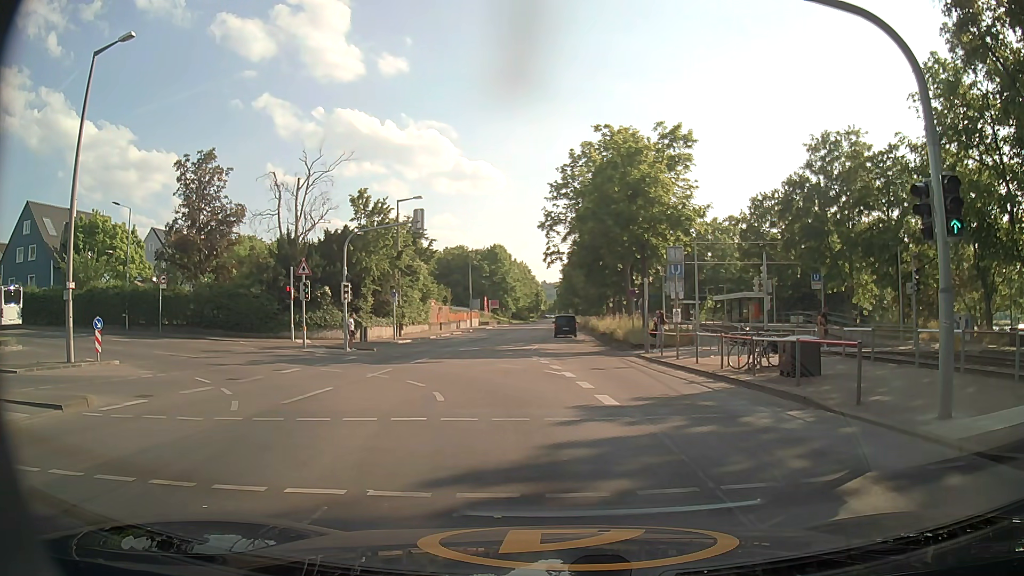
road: secondary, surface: asphalt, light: Day
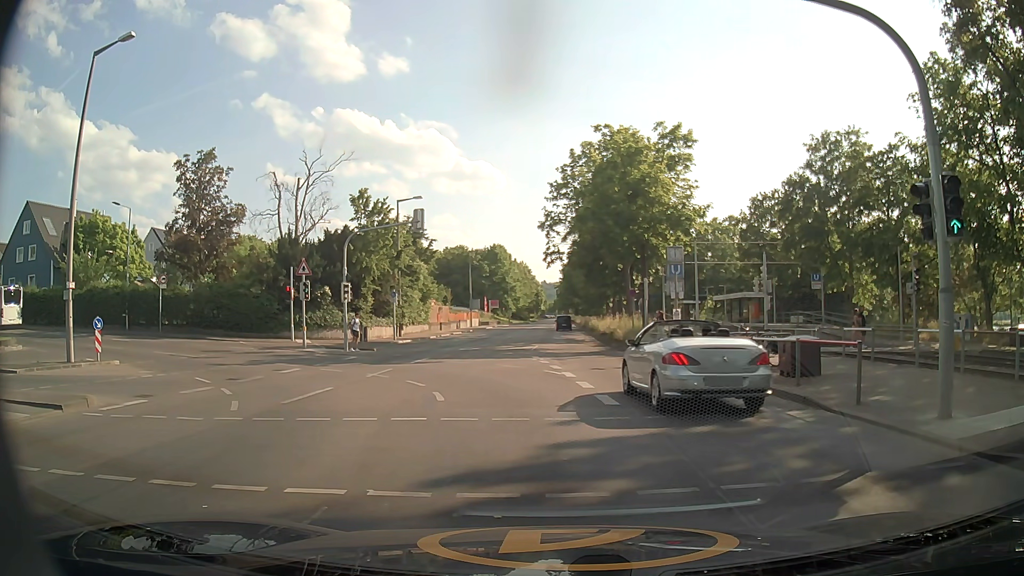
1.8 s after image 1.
(0.0, 0.0) m; 0°
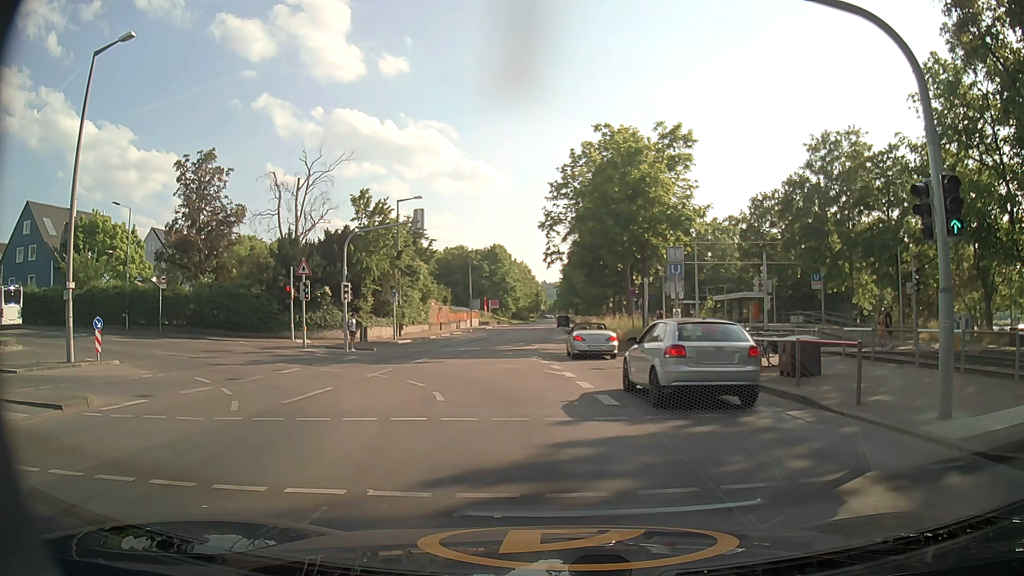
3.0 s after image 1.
(0.0, 0.0) m; 0°
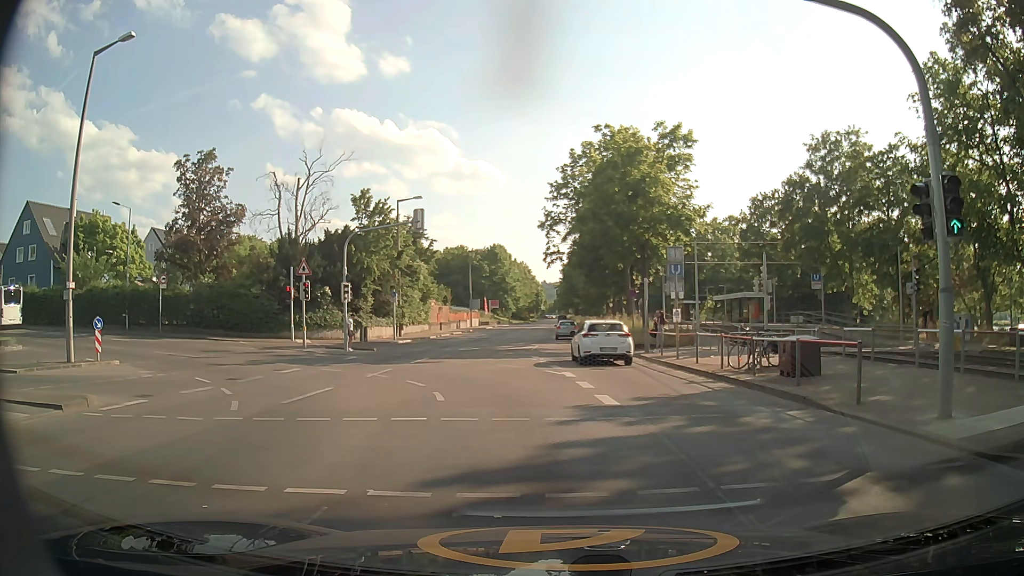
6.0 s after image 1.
(0.0, 0.0) m; 0°
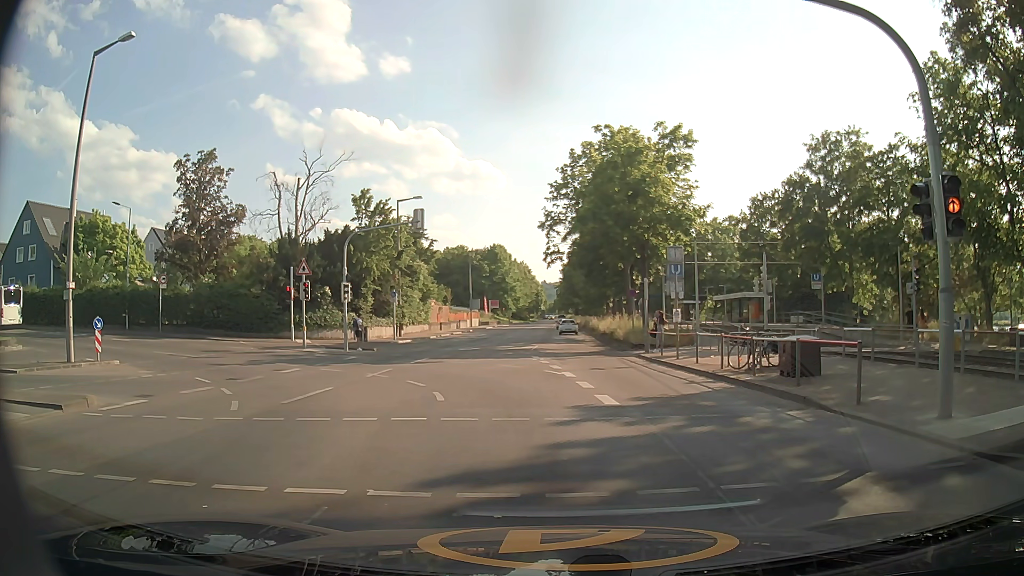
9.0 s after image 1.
(0.0, 0.0) m; 0°
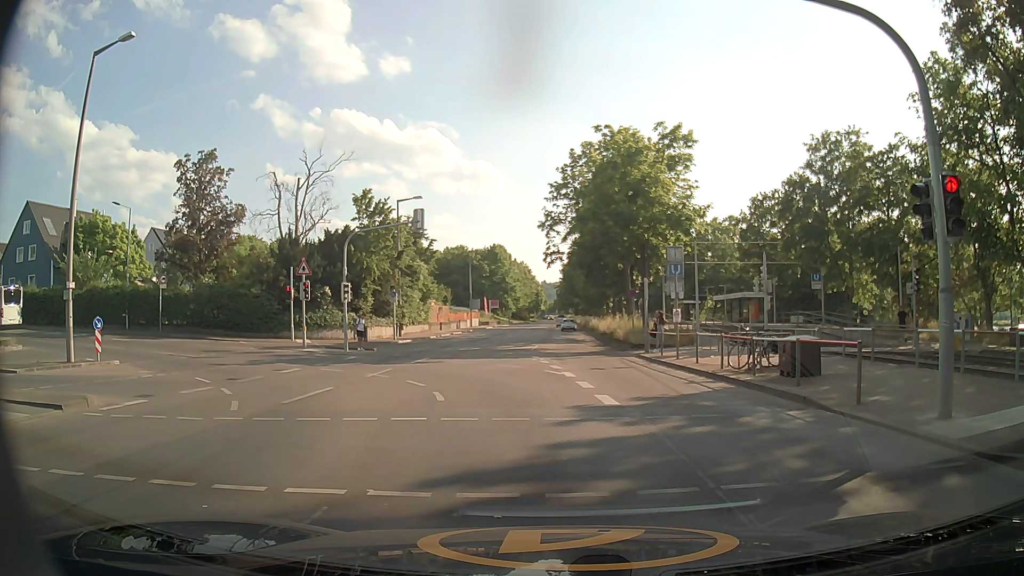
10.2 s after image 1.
(0.0, 0.0) m; 0°
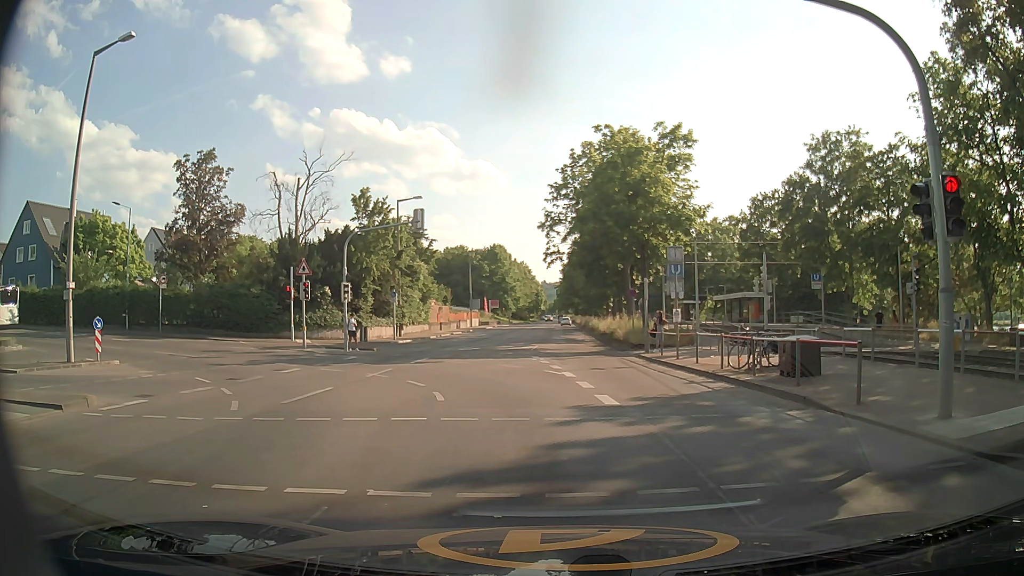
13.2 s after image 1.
(0.0, 0.0) m; 0°
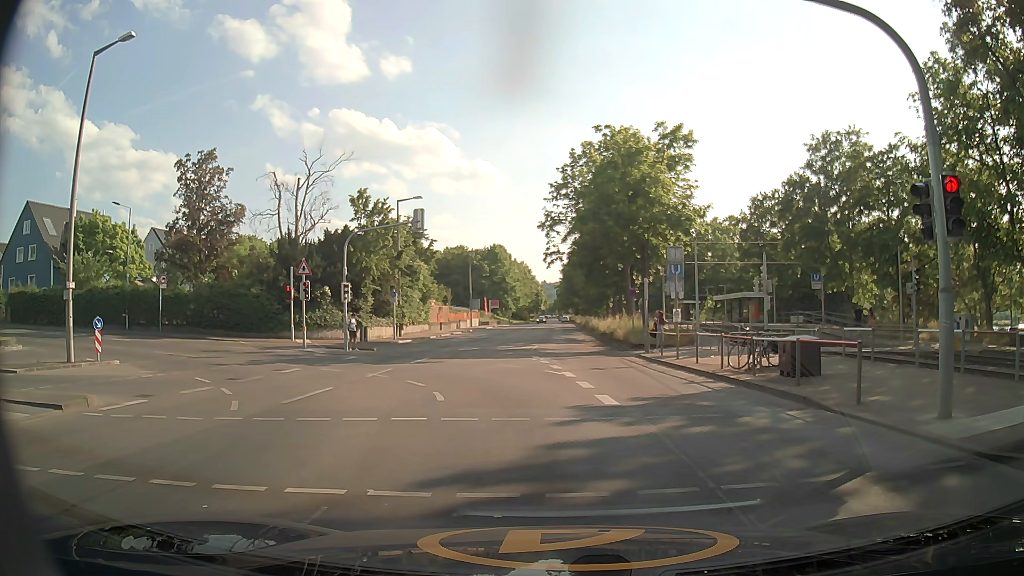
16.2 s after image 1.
(0.0, 0.0) m; 0°
(0, +10) (-2, +20) (-8, +27) (-18, +31) (-27, +33) (-37, +34) (-47, +34) (-57, +35) (-67, +36) (-77, +37) m
